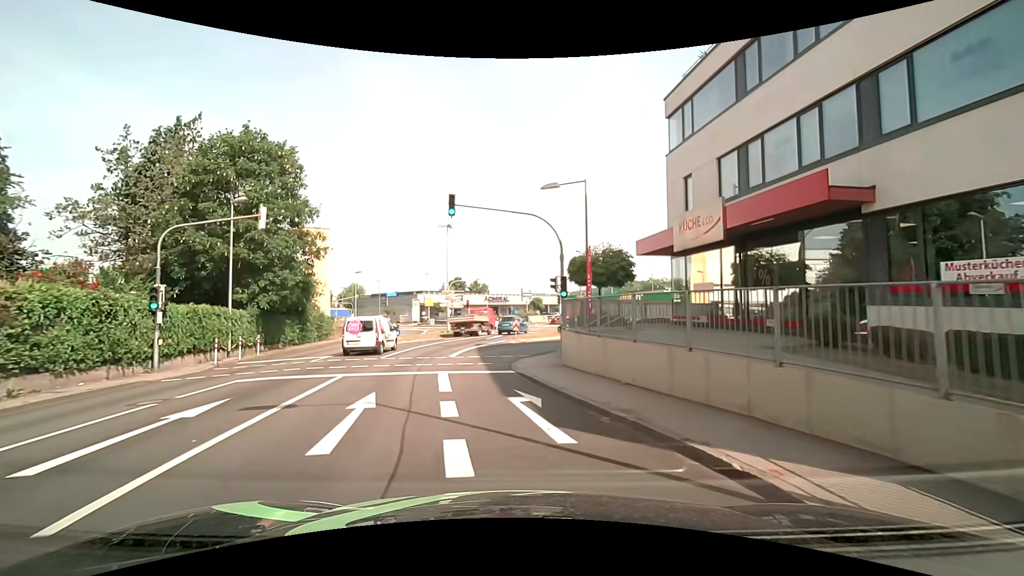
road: tertiary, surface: asphalt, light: Day
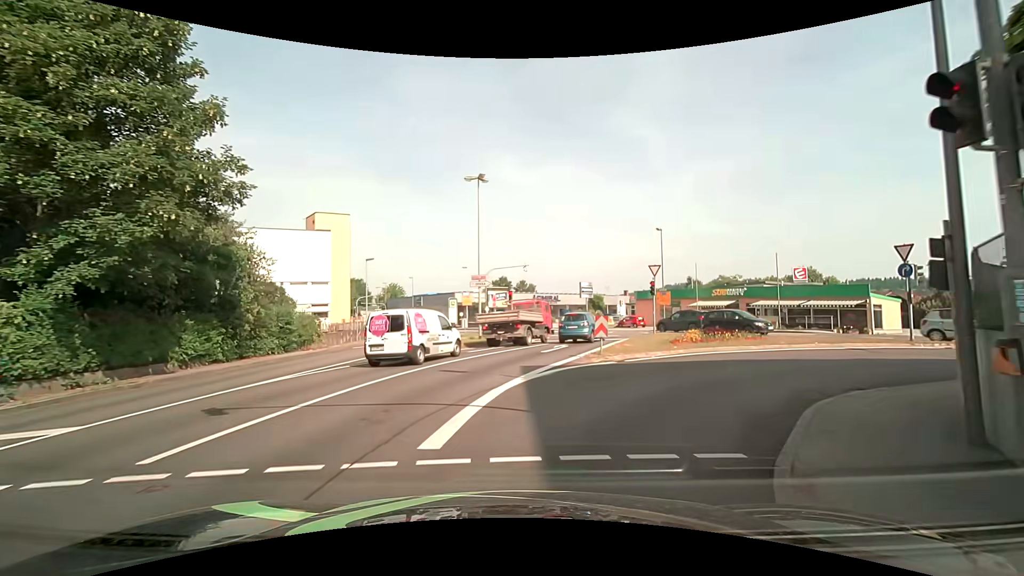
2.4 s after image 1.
(-1.1, +16.2) m; -5°
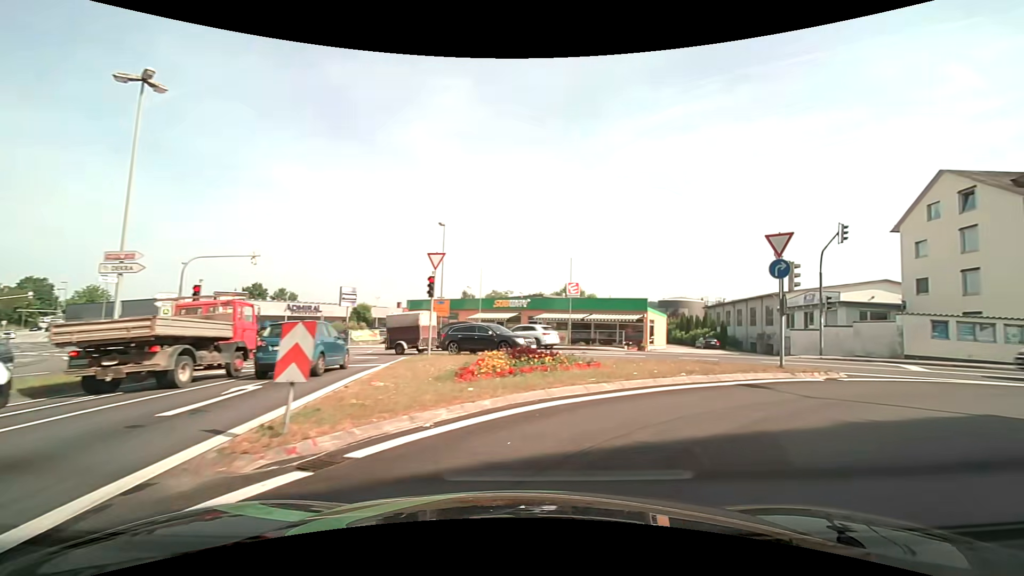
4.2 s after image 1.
(+1.8, +10.5) m; +26°
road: tertiary_link
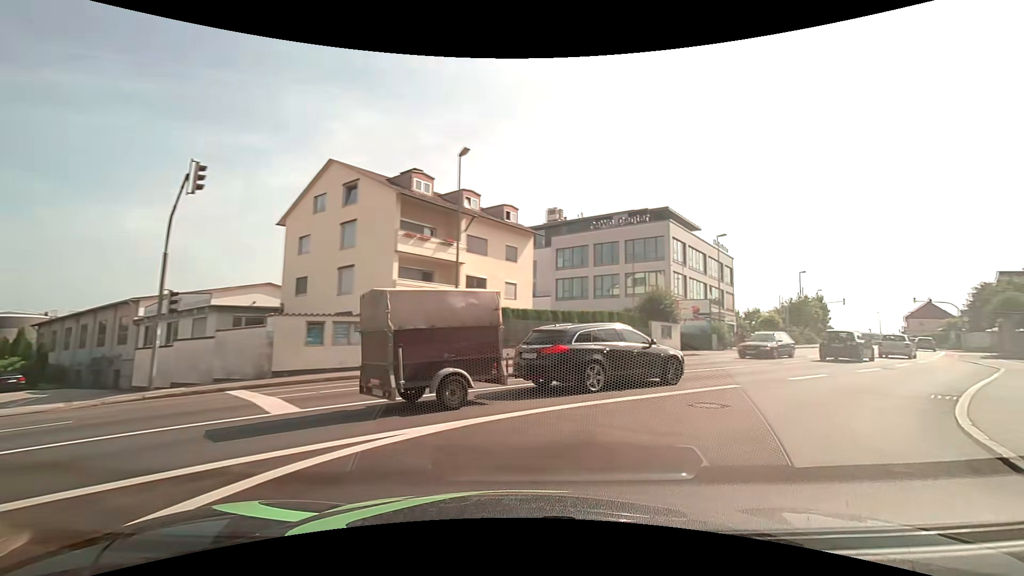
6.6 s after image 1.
(+5.8, +10.3) m; +63°
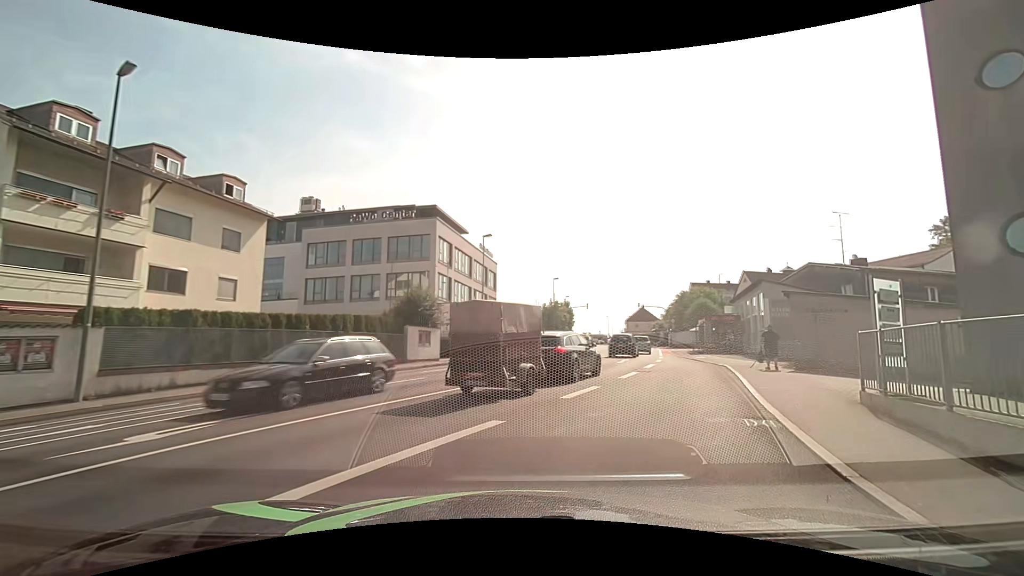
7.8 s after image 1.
(+1.2, +5.4) m; +23°
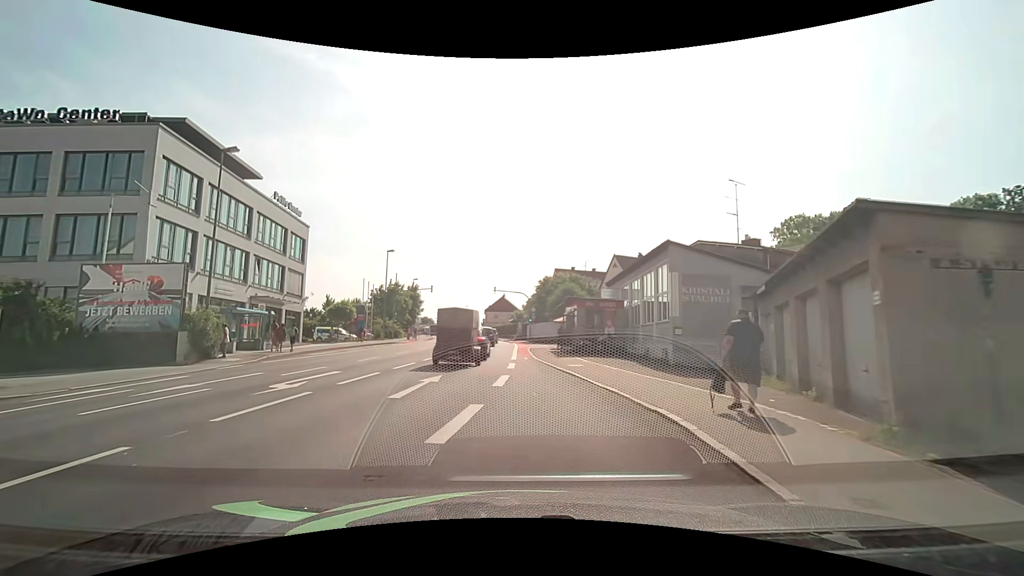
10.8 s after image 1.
(+4.9, +15.9) m; +18°
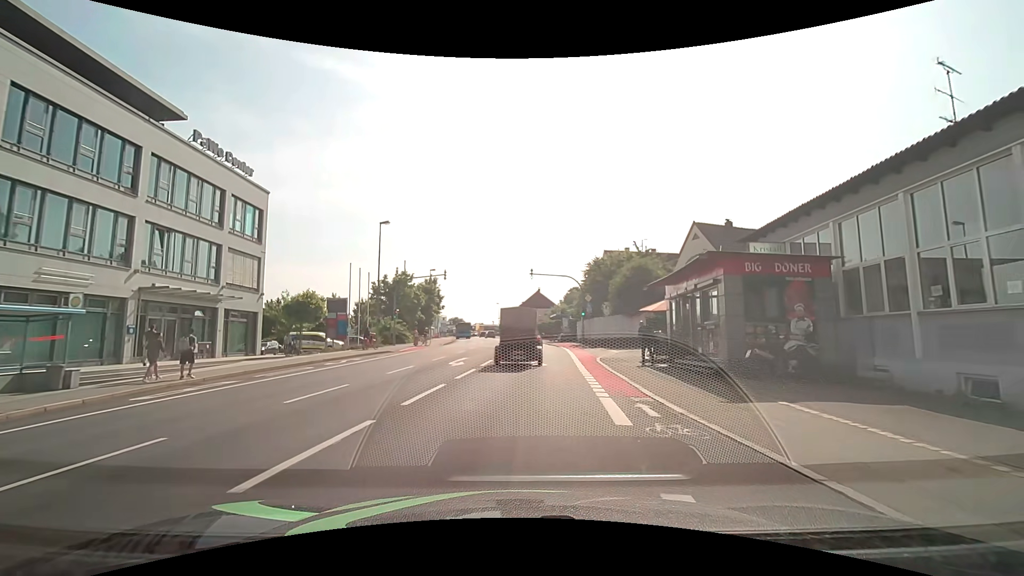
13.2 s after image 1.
(-1.2, +17.0) m; -5°
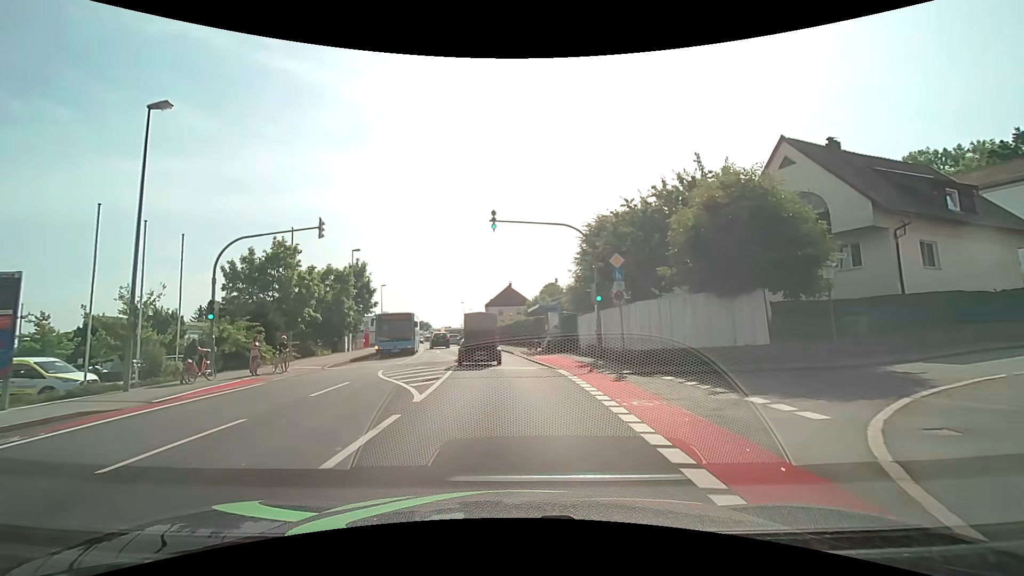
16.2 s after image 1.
(+1.1, +21.8) m; +3°
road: tertiary
(0, +10) (-1, +20) (-1, +30) (-3, +40) (-4, +50) (-6, +60) (-8, +69) (-10, +79) (-12, +89) (-14, +99) m
